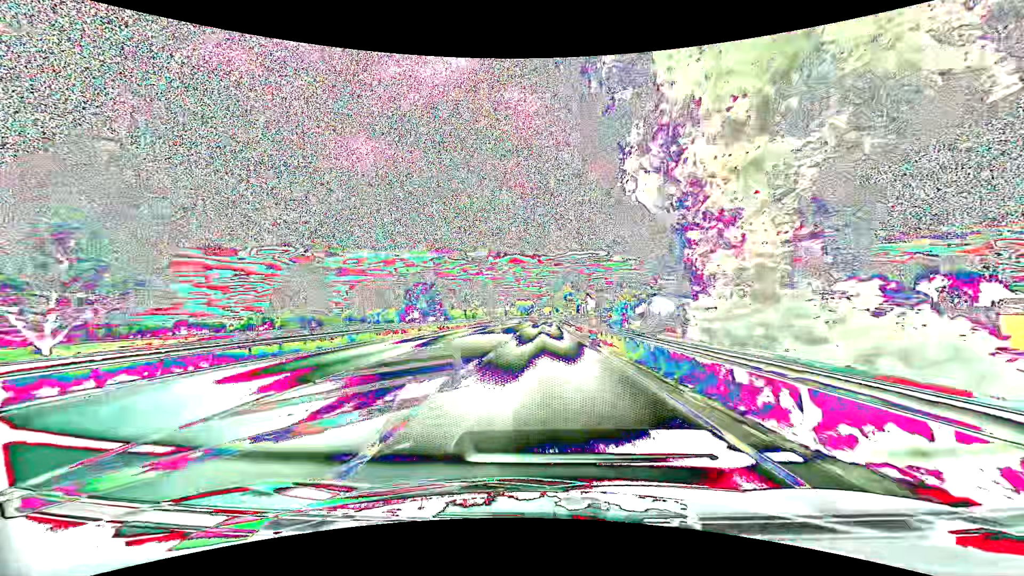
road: primary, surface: asphalt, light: Day
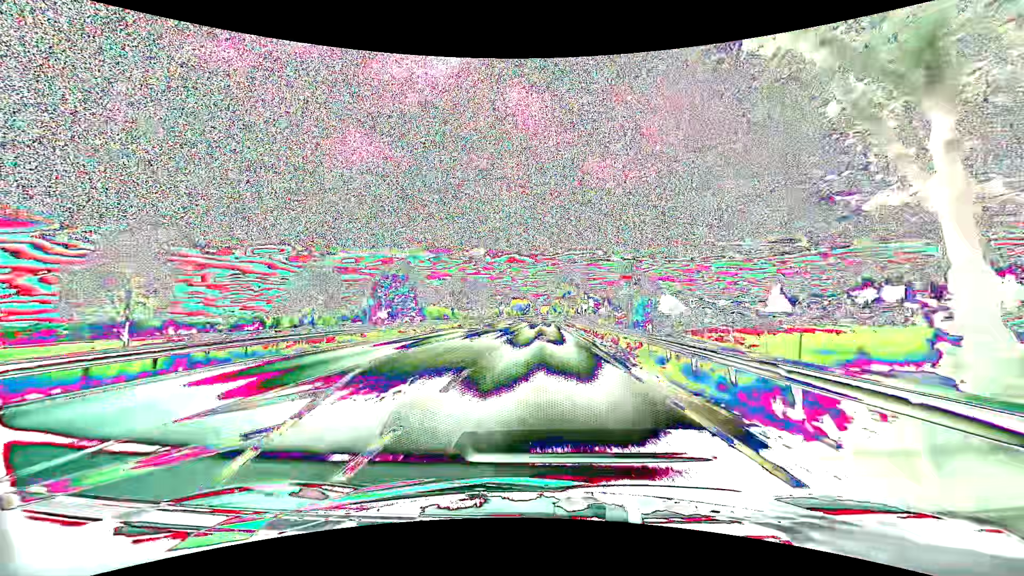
(0.0, +12.0) m; 0°
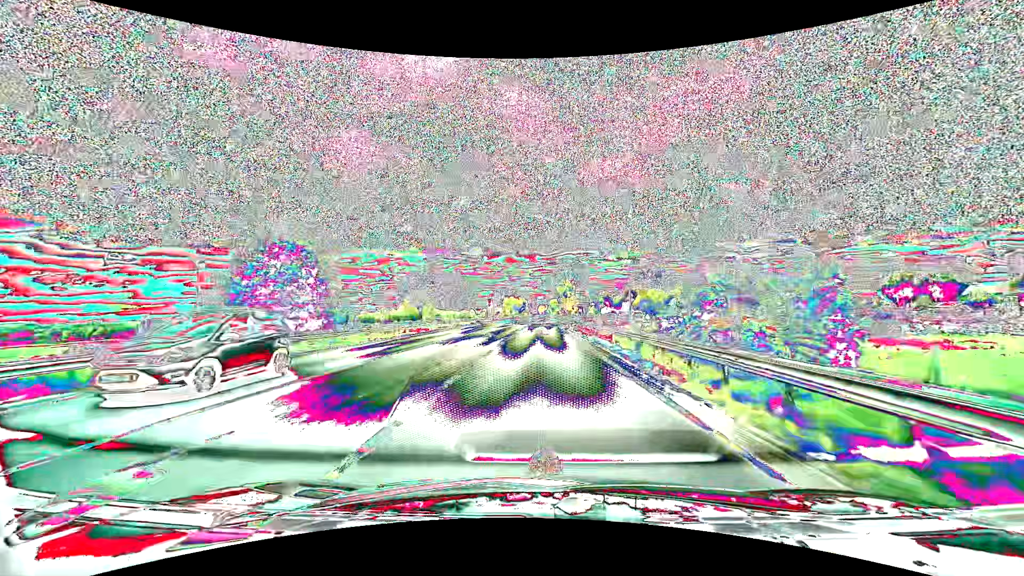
(+0.1, +24.0) m; +1°
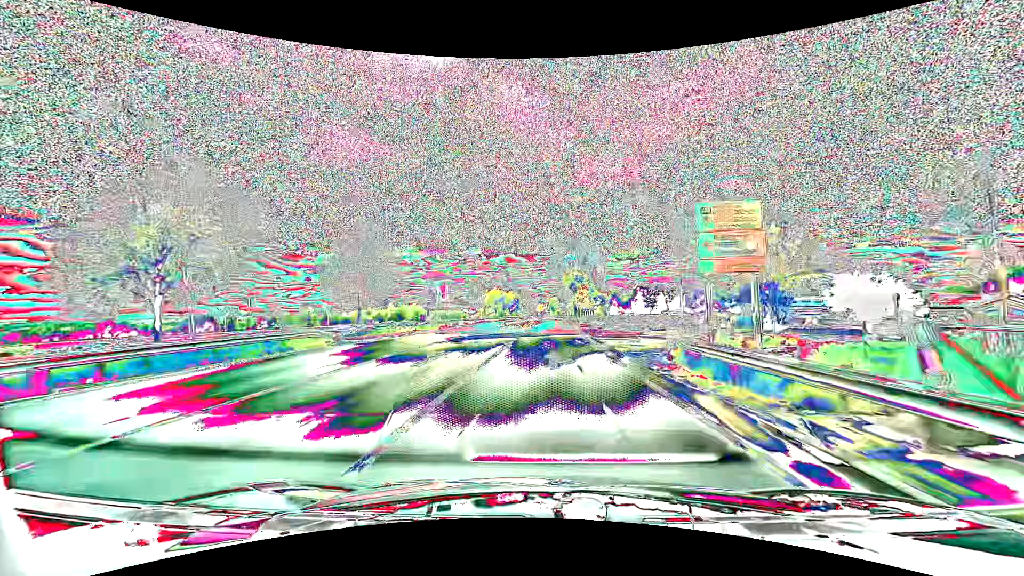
(+0.1, +48.3) m; 0°
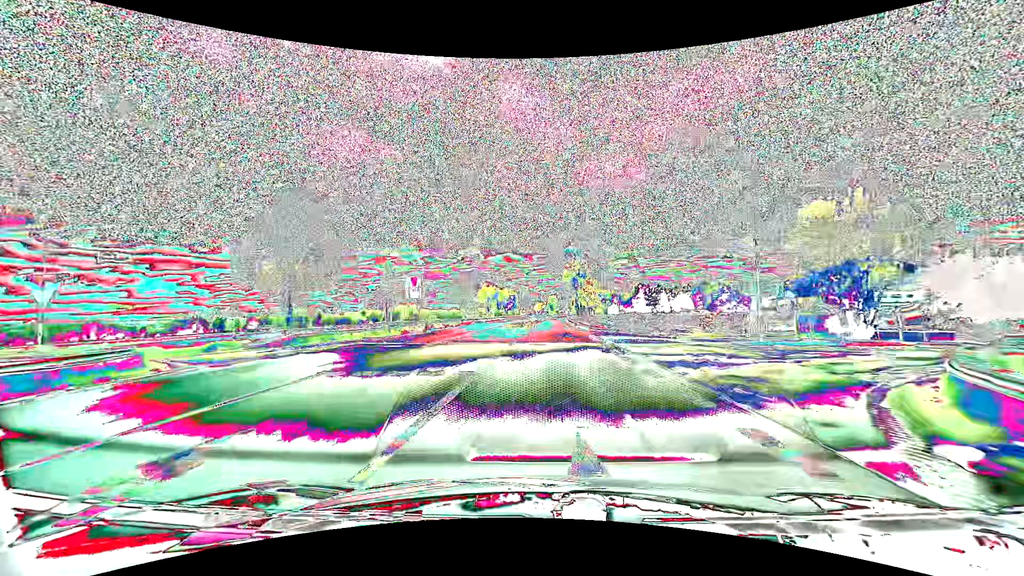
(0.0, +12.1) m; 0°
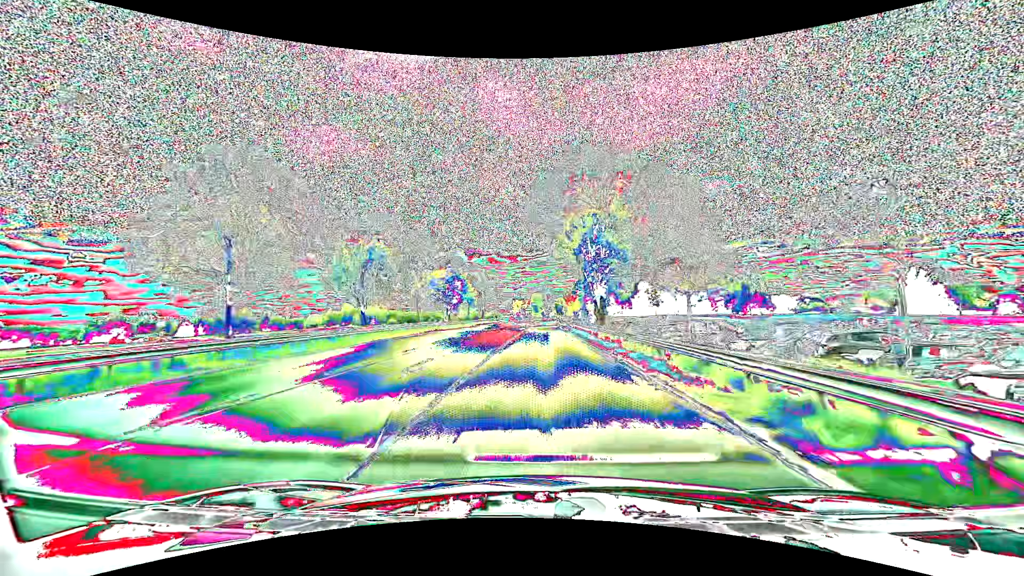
(+1.2, +60.7) m; +2°
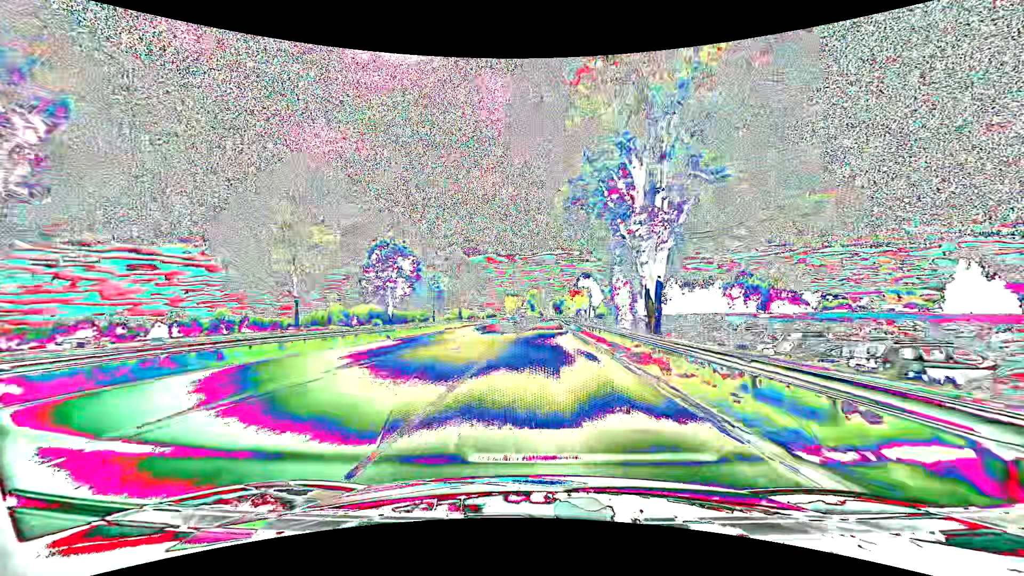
(+0.1, +24.4) m; 0°
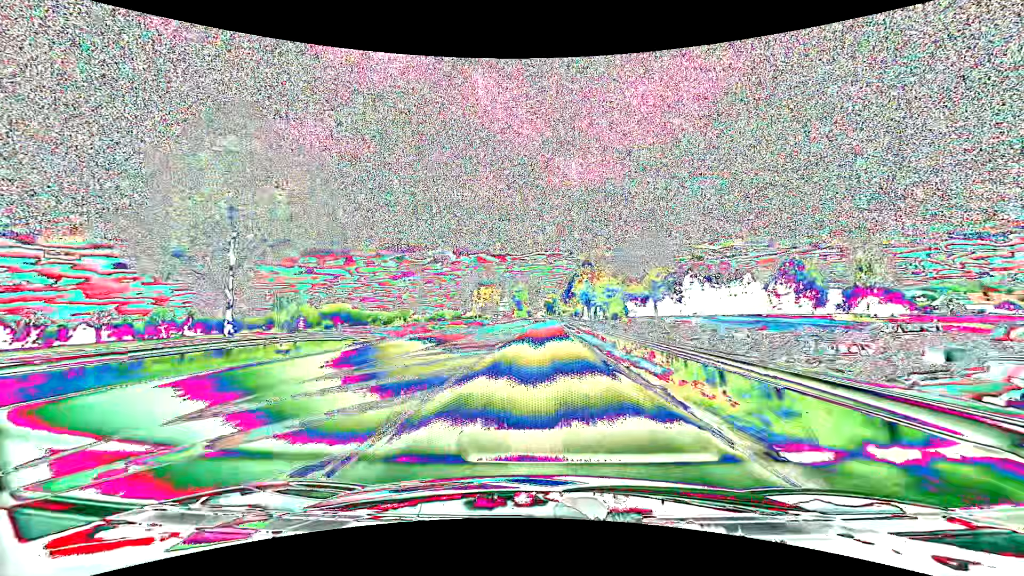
(+0.6, +49.6) m; +1°
(0, +10) (0, +20) (0, +30) (0, +40) (0, +50) (+1, +60) (+1, +70) (+1, +80) (+1, +90) (+1, +100) m
